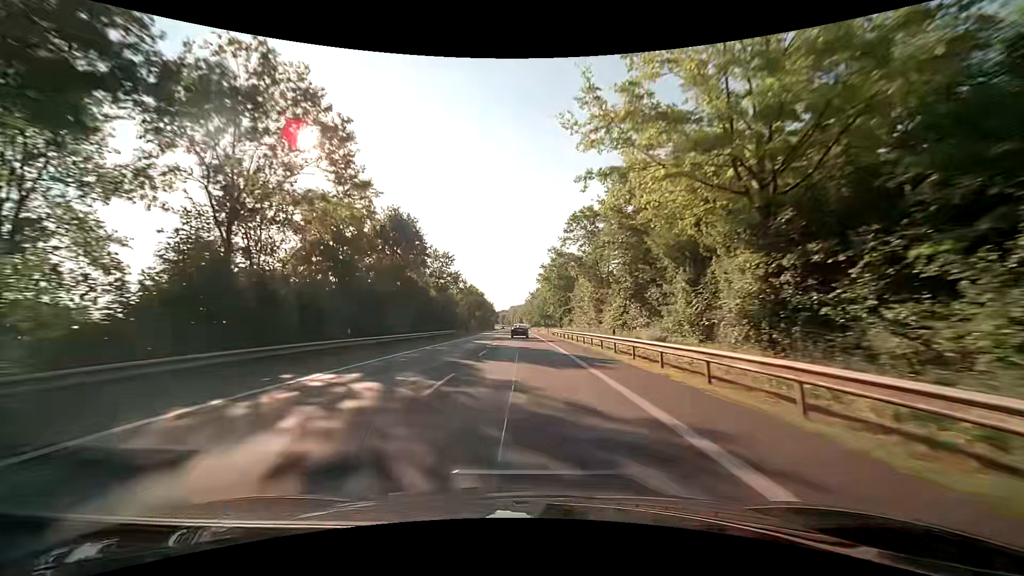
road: primary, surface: asphalt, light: Day
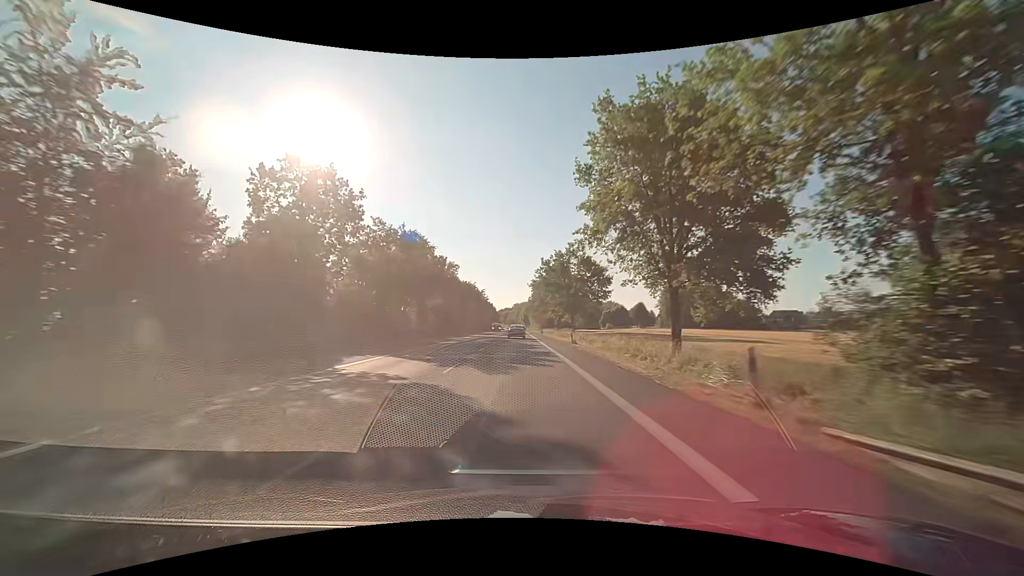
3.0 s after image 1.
(-0.2, +67.9) m; 0°
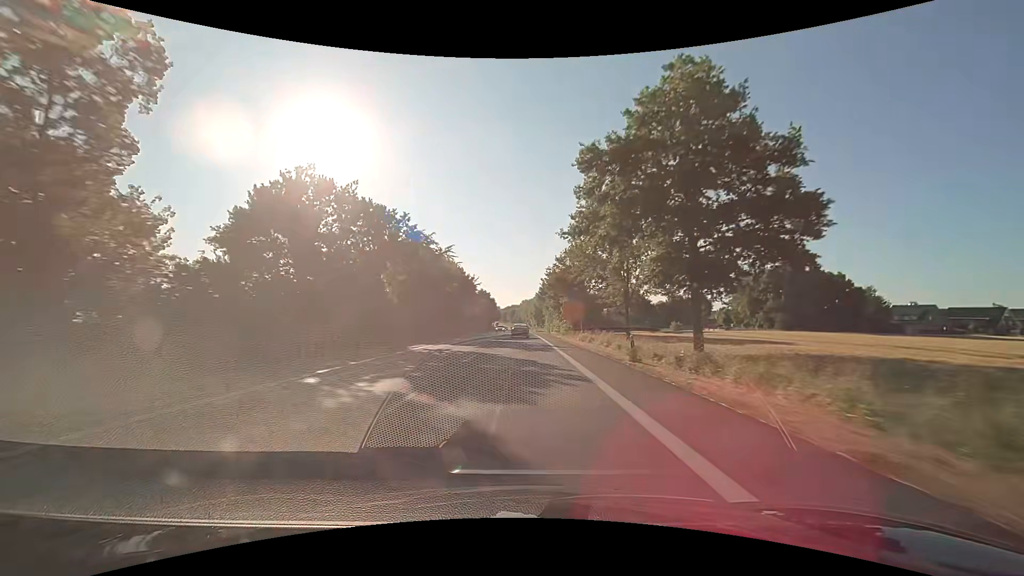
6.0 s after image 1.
(-0.6, +68.1) m; -1°
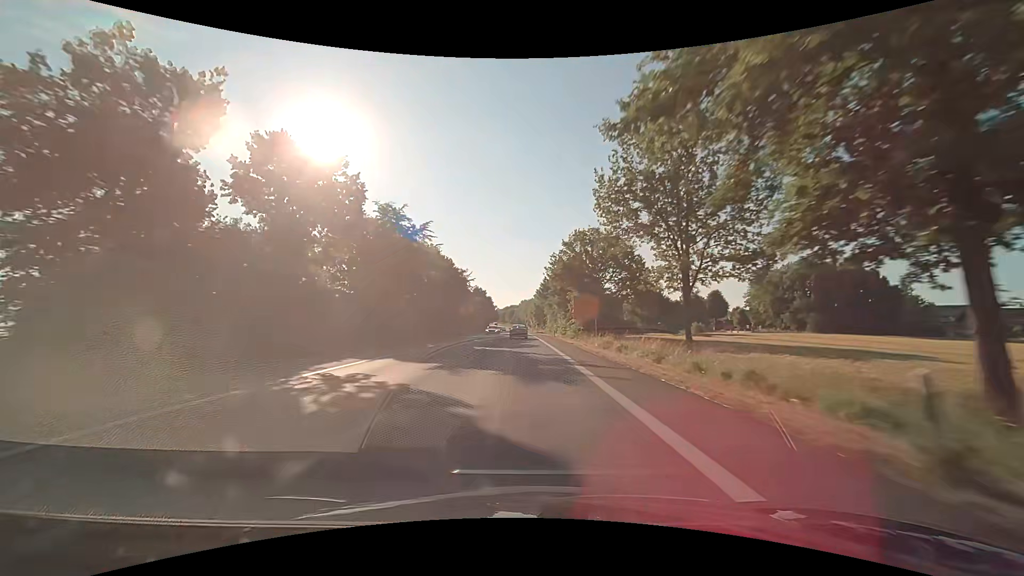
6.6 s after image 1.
(+0.1, +13.6) m; 0°
